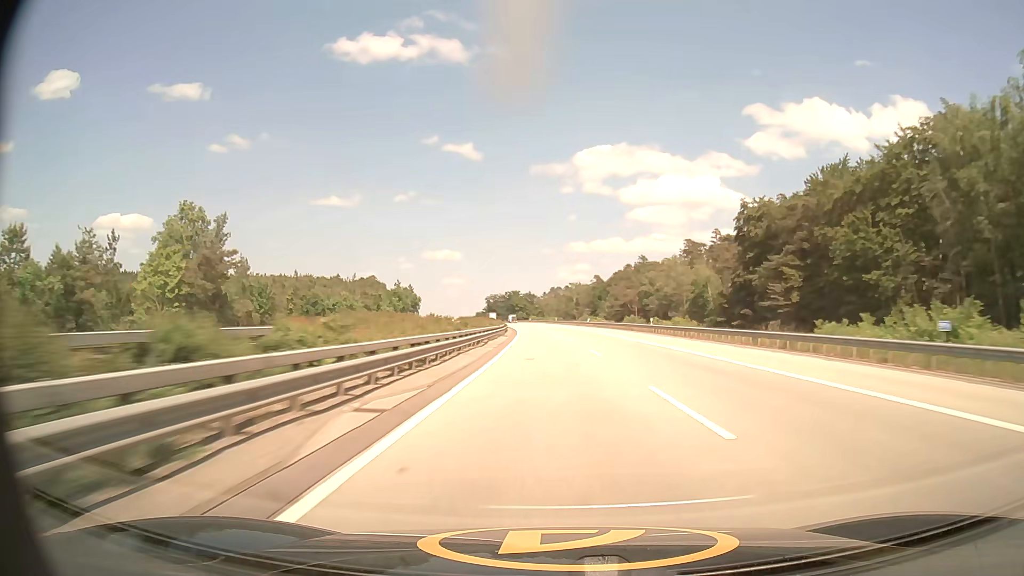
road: motorway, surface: asphalt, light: Day
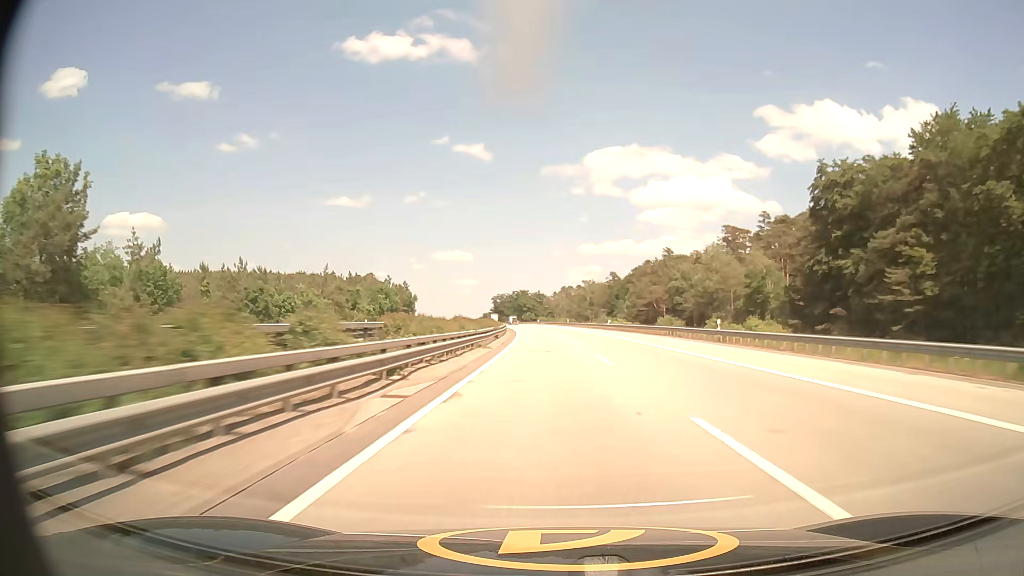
(-0.1, +22.1) m; -1°
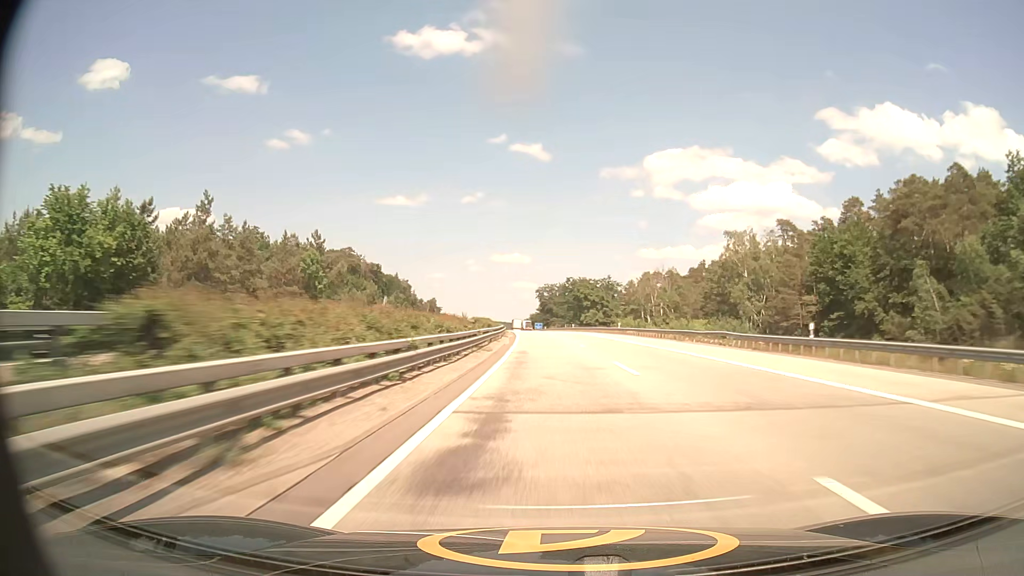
(-5.2, +110.6) m; -5°
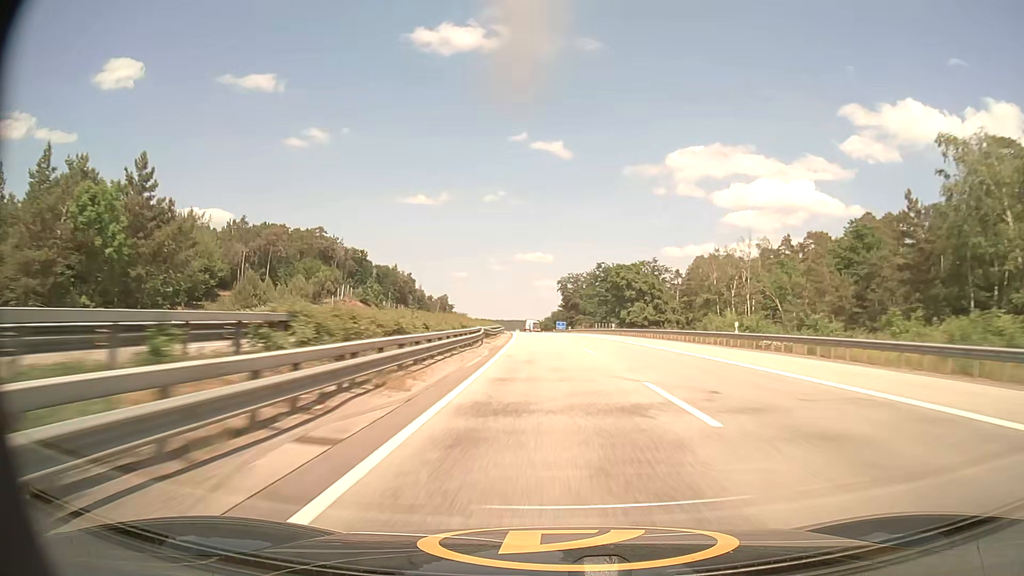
(-0.7, +44.5) m; -2°
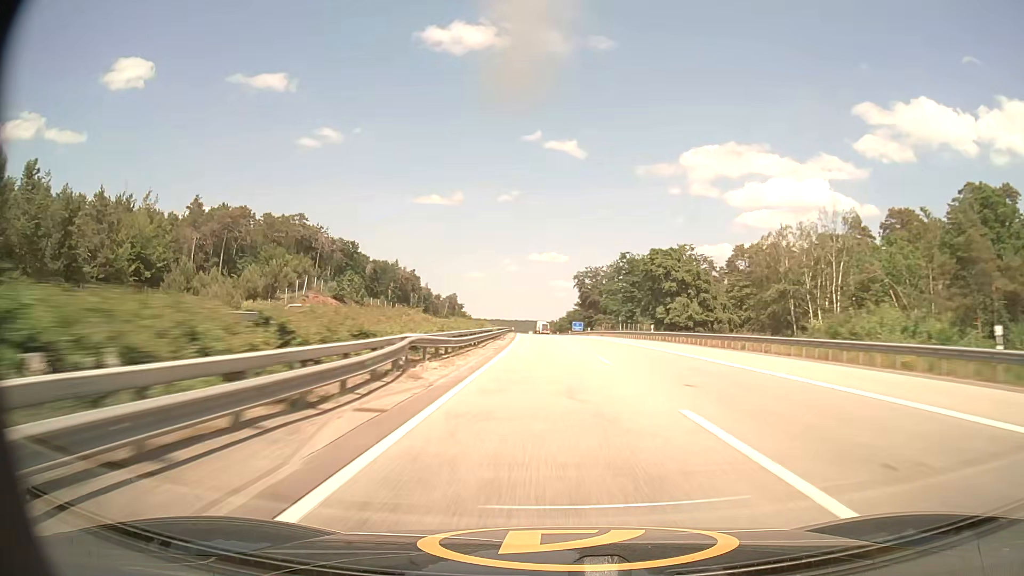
(-0.2, +22.2) m; -1°
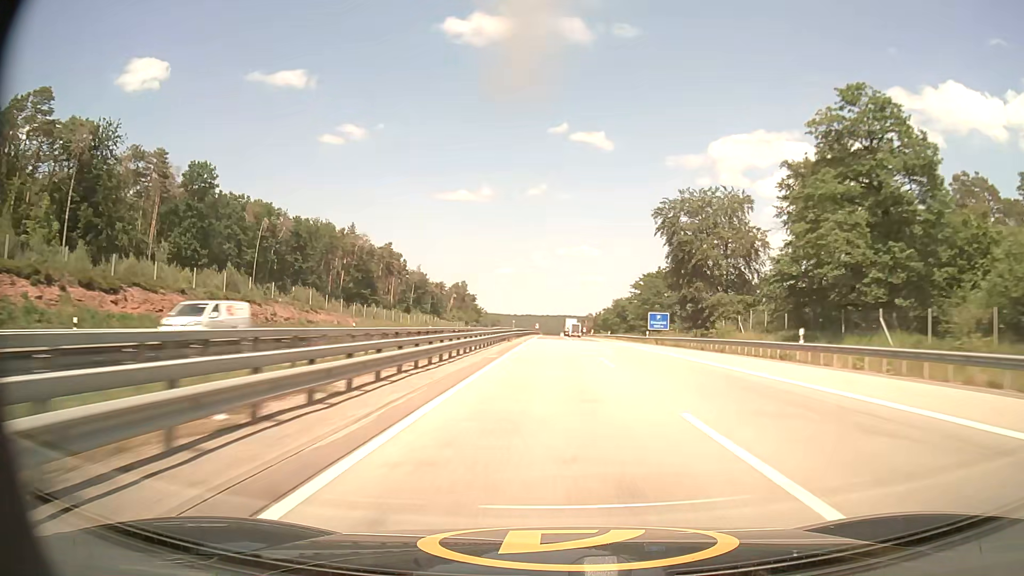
(-2.9, +89.1) m; -3°
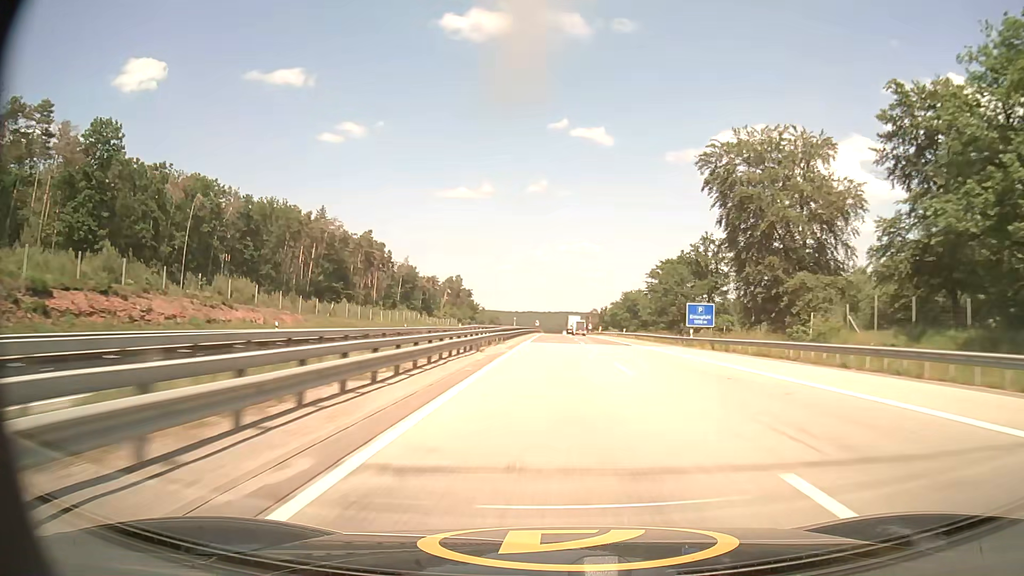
(-0.1, +22.5) m; 0°
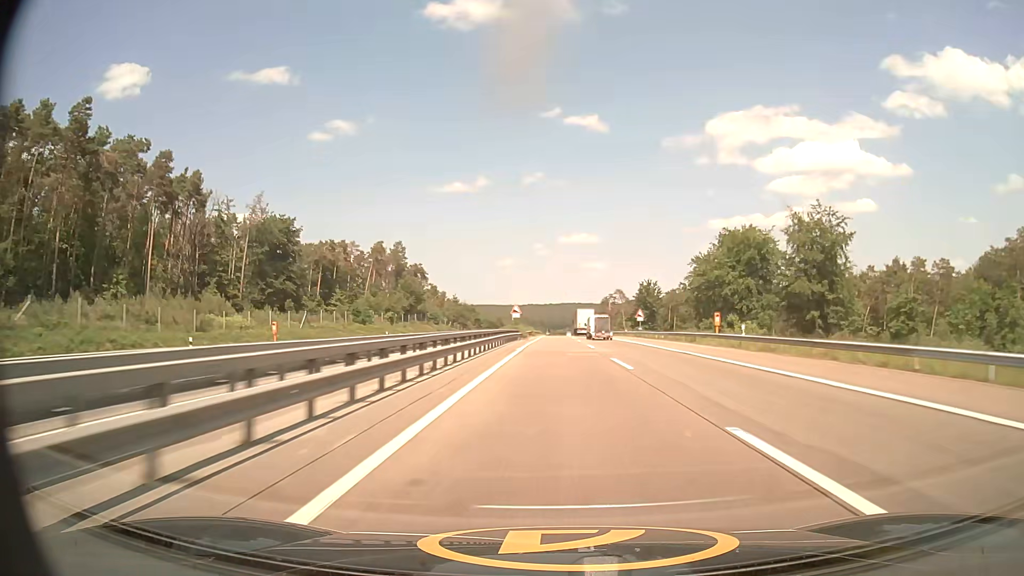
(+0.1, +113.3) m; 0°
(0, +10) (0, +20) (0, +30) (0, +40) (0, +50) (0, +60) (0, +70) (0, +80) (0, +90) (0, +100) m
